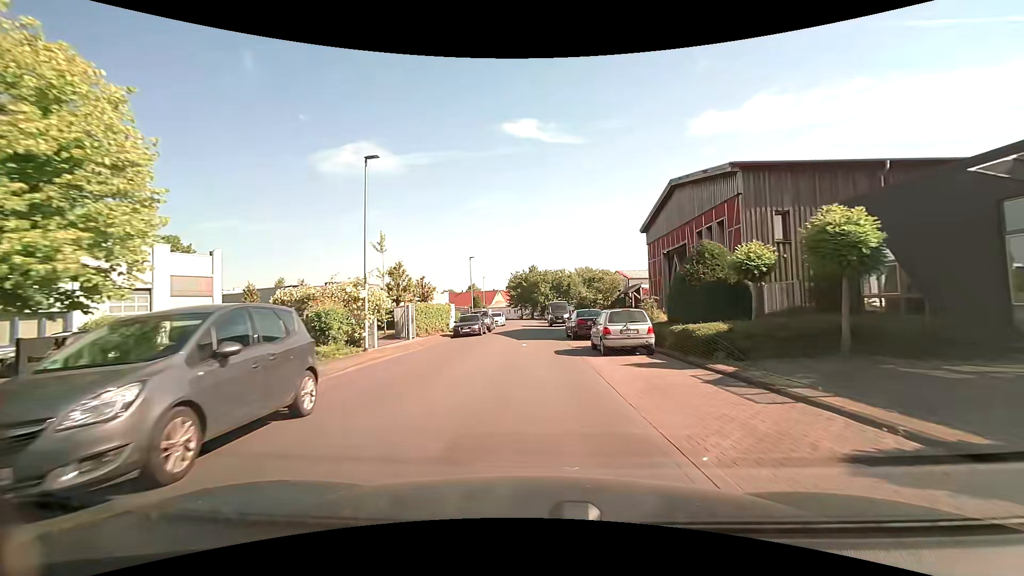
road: unclassified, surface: asphalt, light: Day
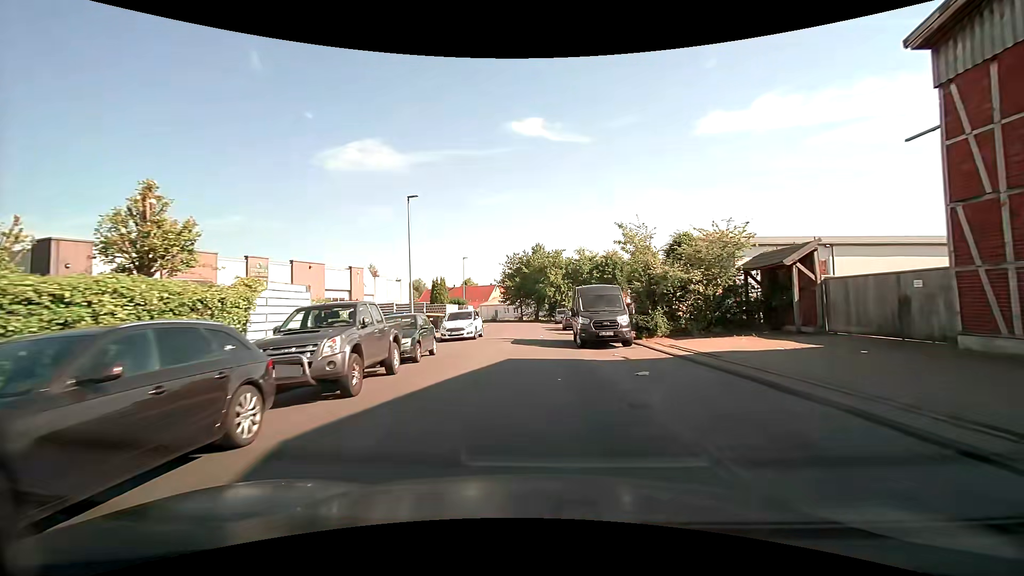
(-0.1, +29.0) m; 0°
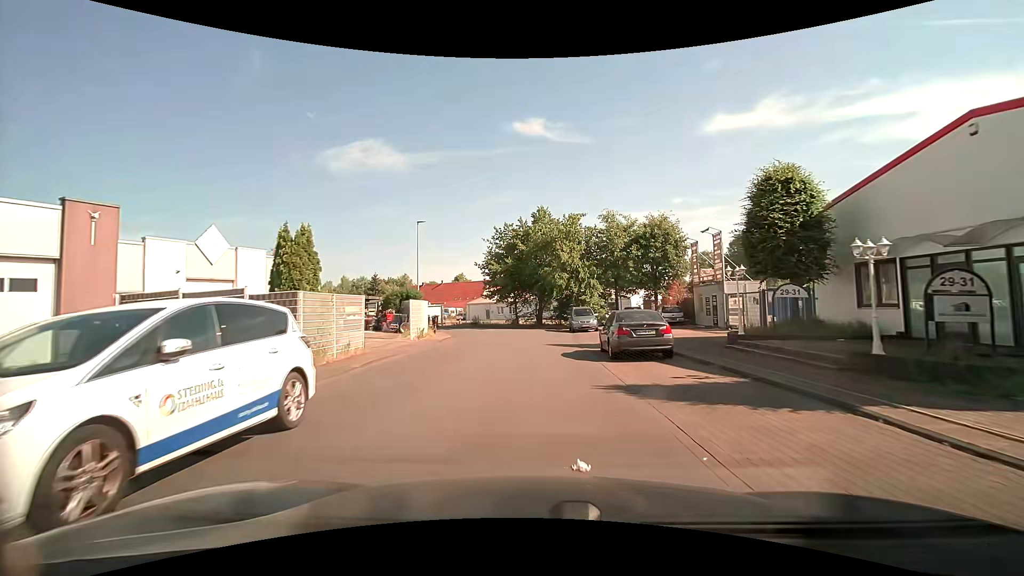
(-0.2, +23.0) m; 0°
(0, +10) (0, +20) (0, +30) (-3, +39) (-11, +45) (-20, +49) (-30, +52) (-39, +56) (-48, +59) (-58, +63) m
